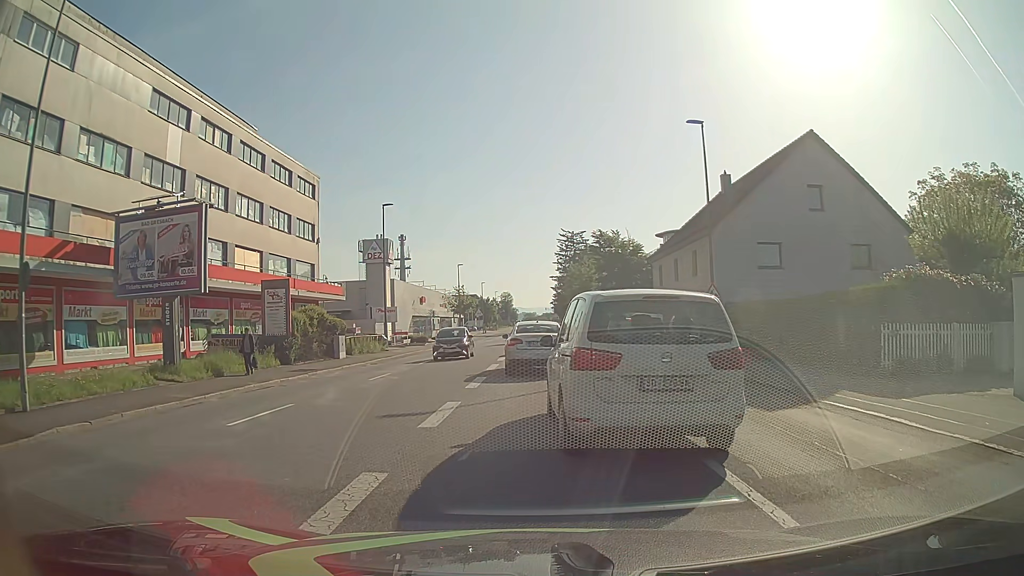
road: tertiary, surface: asphalt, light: Day
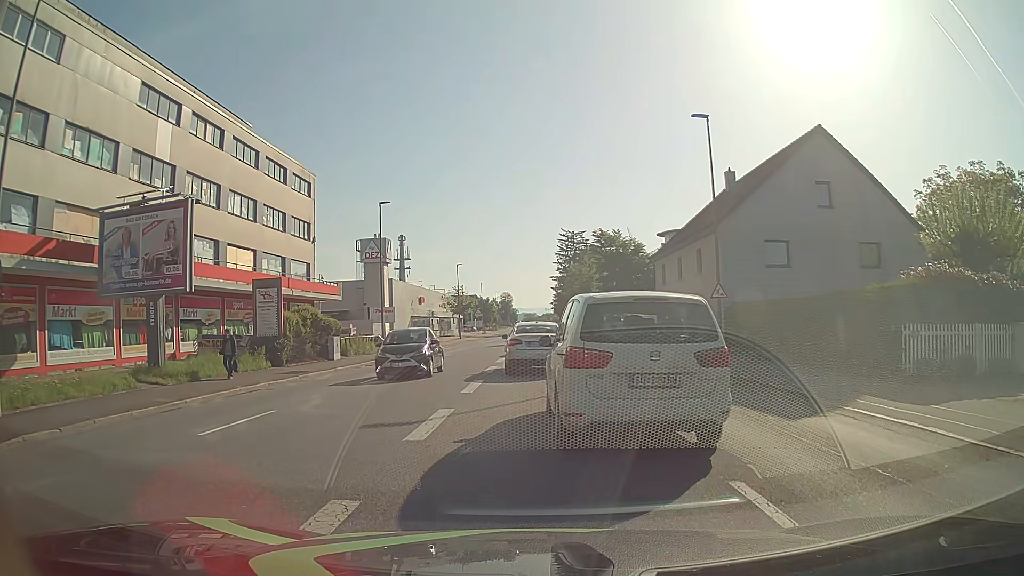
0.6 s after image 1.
(0.0, +1.0) m; 0°
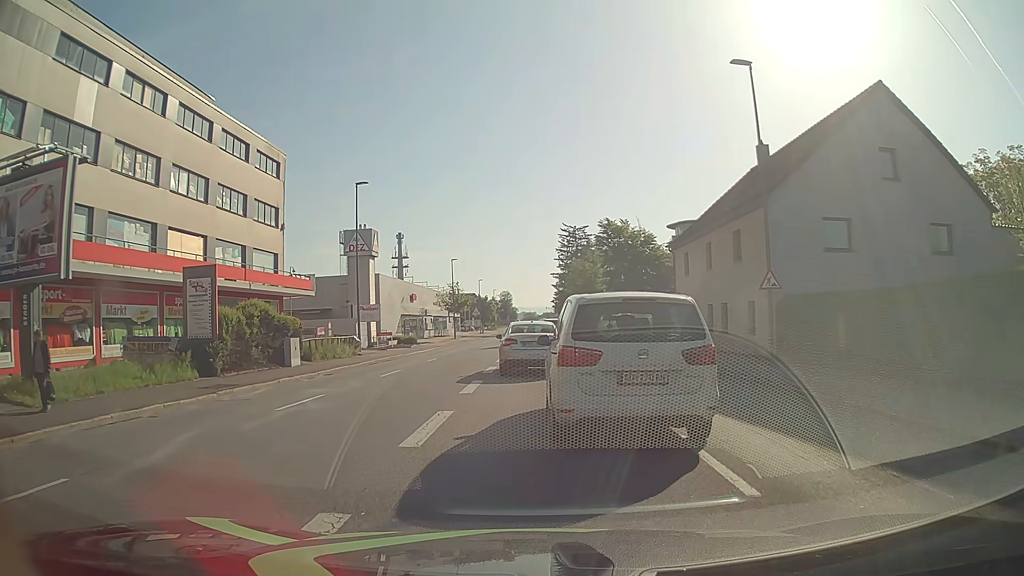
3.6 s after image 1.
(-0.1, +6.4) m; 0°
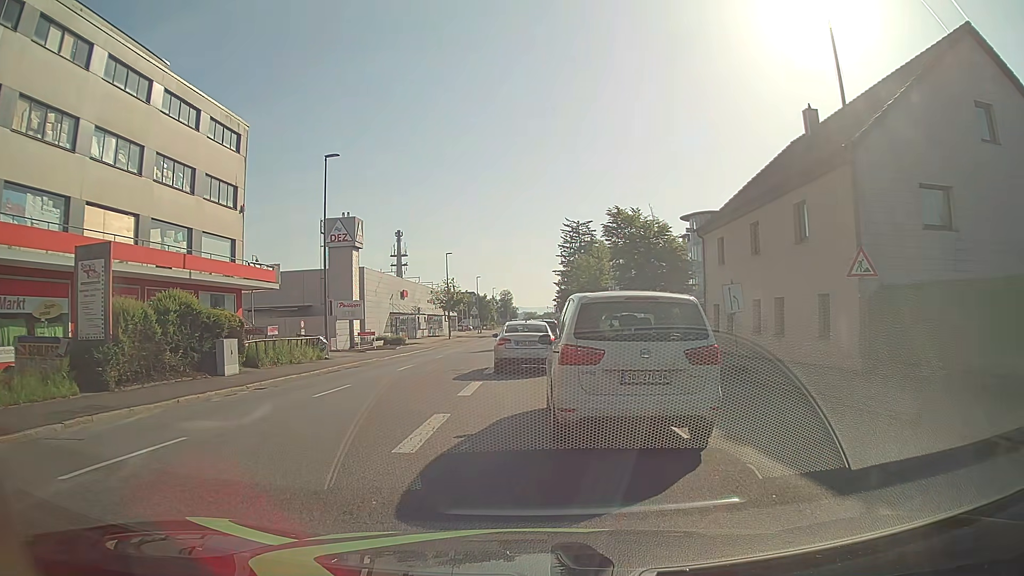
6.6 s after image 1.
(0.0, +6.5) m; -1°
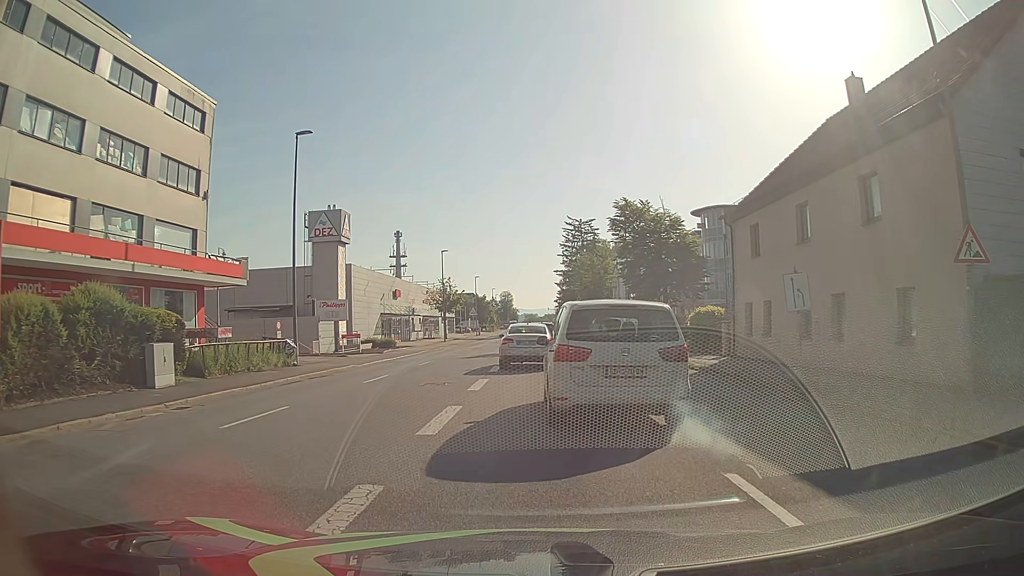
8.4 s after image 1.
(0.0, +4.7) m; 0°
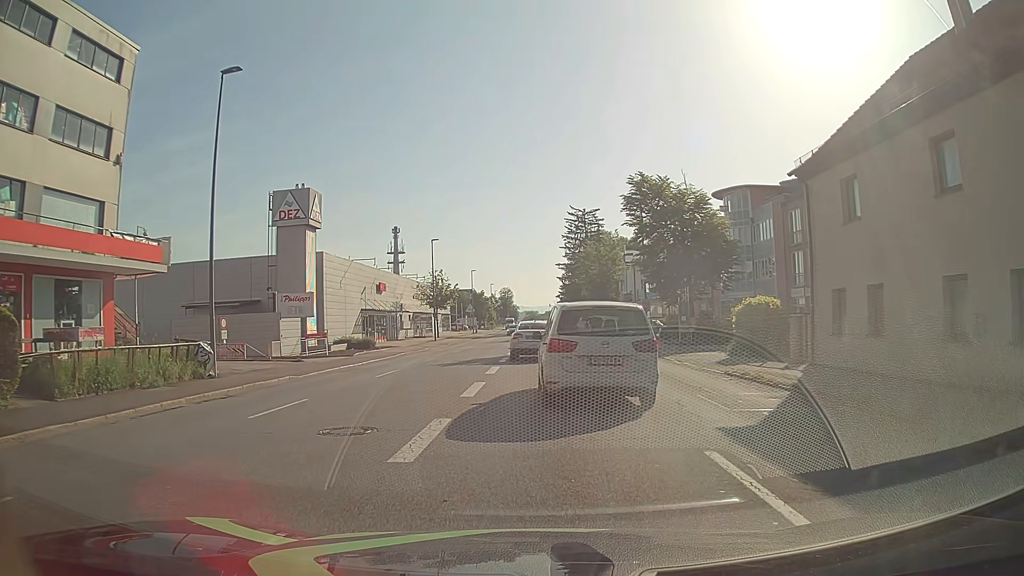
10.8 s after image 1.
(+0.1, +8.1) m; 0°
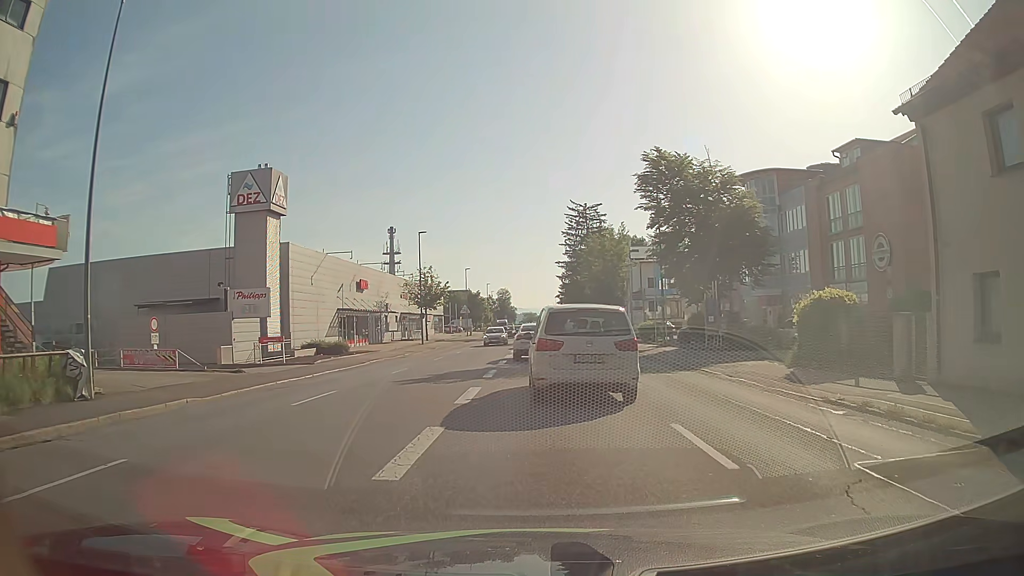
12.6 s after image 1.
(+0.1, +6.9) m; +1°
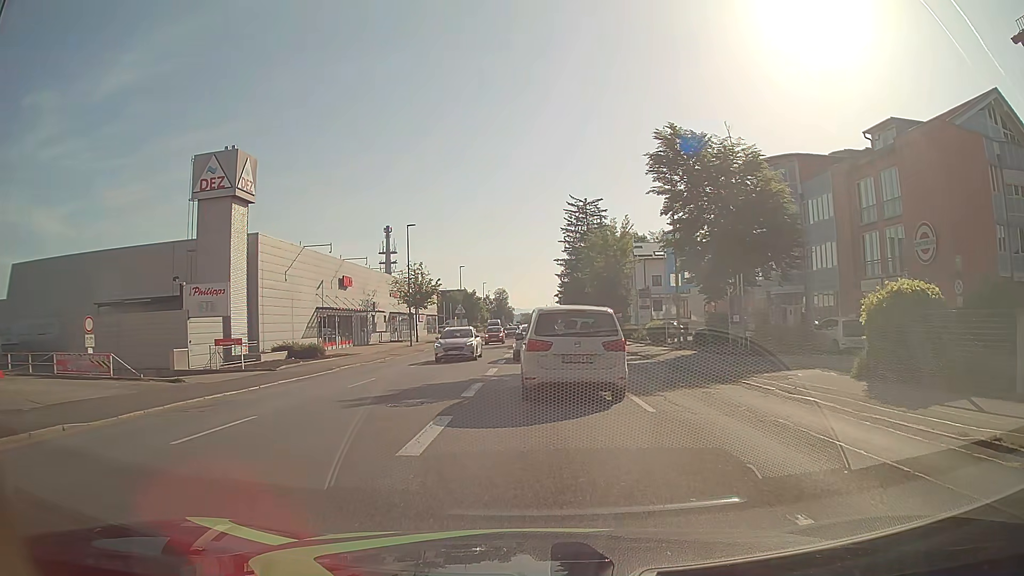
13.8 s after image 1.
(0.0, +4.7) m; -1°
(0, +10) (0, +20) (0, +30) (0, +40) (0, +50) (+1, +60) (+1, +70) (+1, +80) (+1, +90) (+1, +100) m
